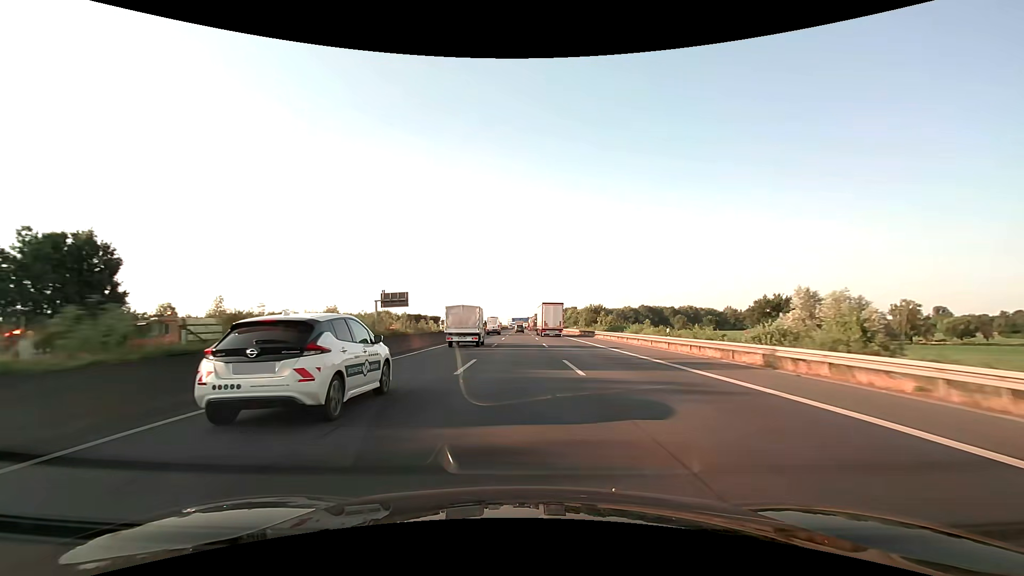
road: motorway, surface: asphalt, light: Day
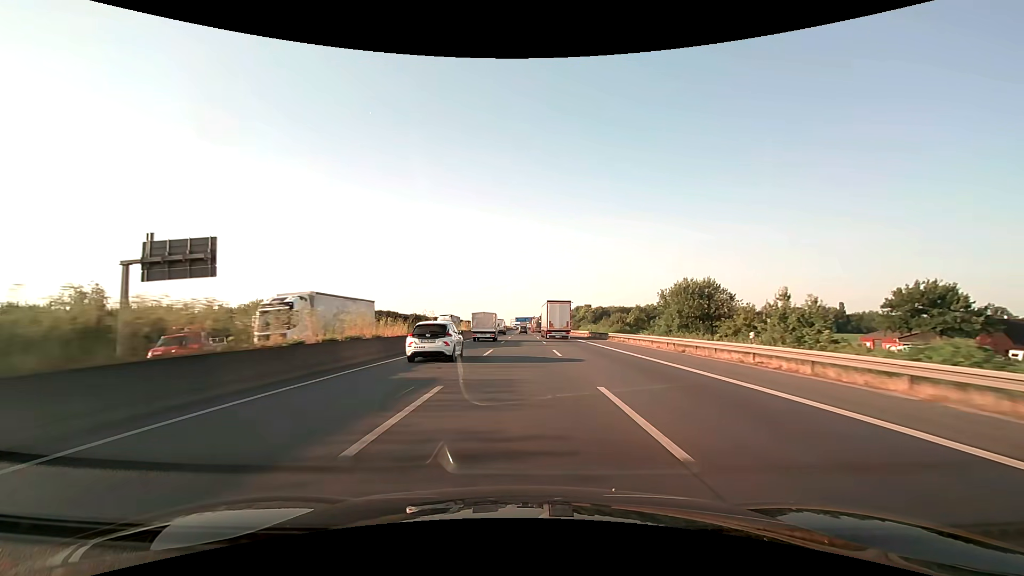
(-0.3, +63.2) m; 0°
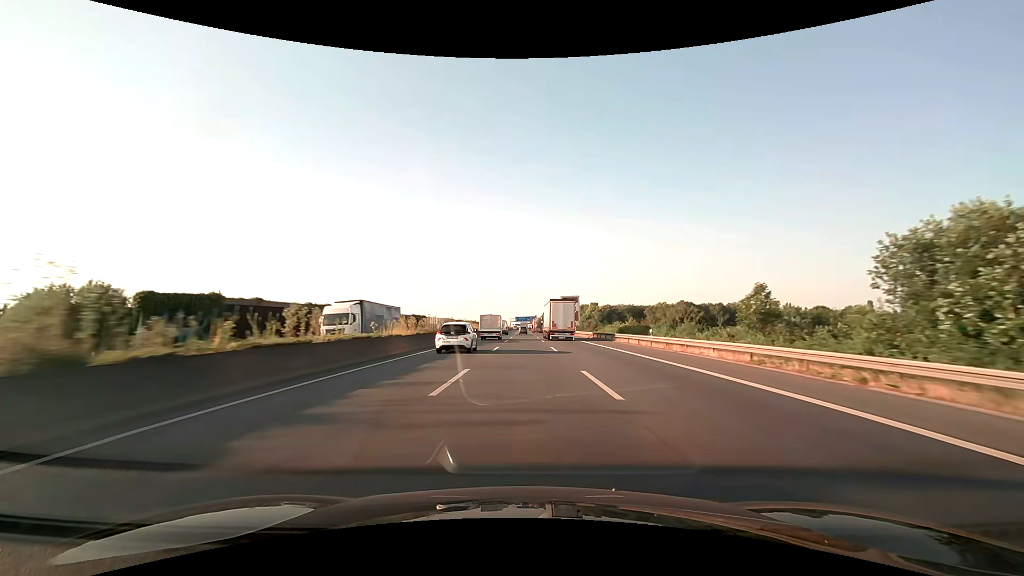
(0.0, +31.7) m; 0°
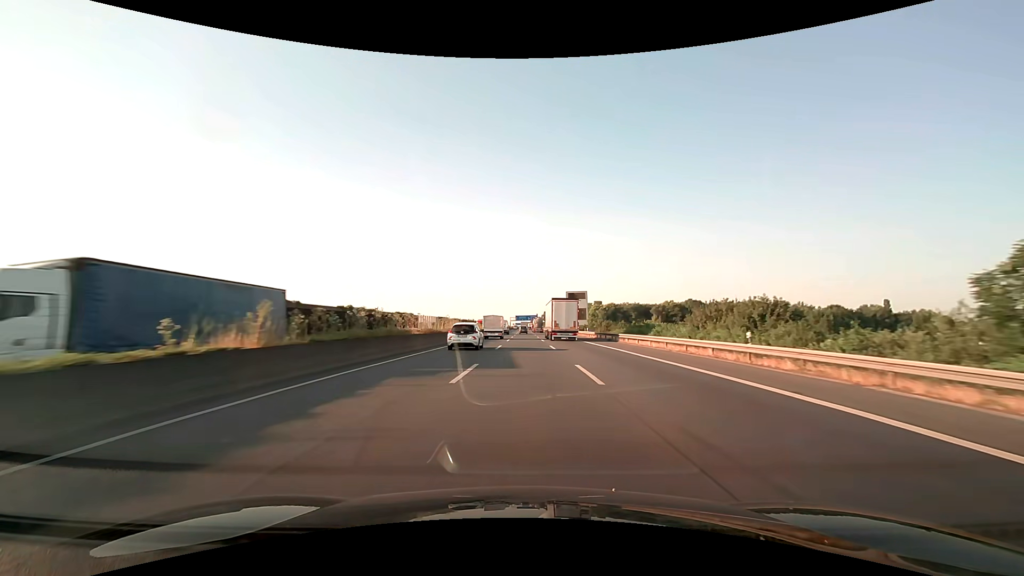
(0.0, +15.8) m; 0°
